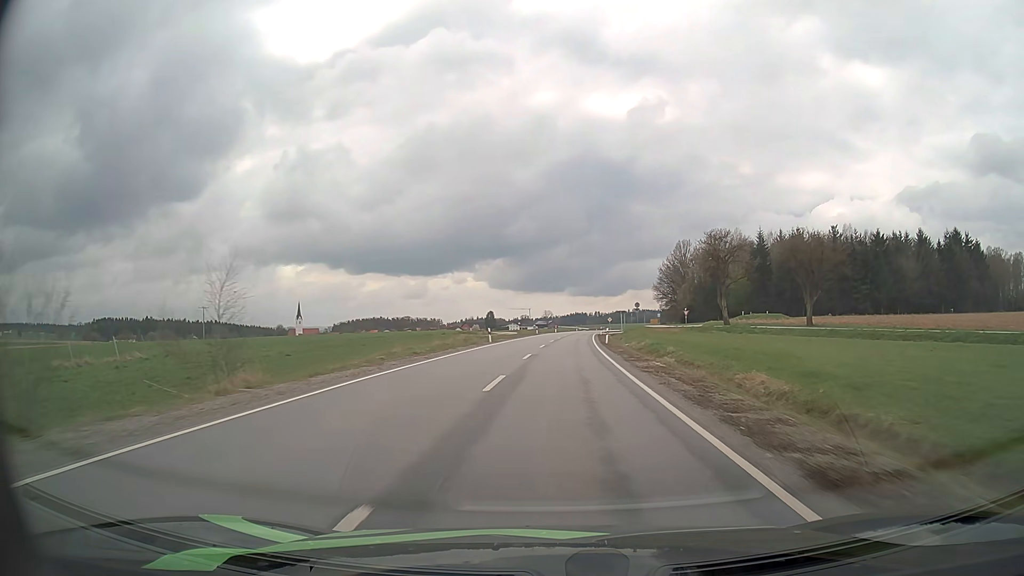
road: secondary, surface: asphalt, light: Day
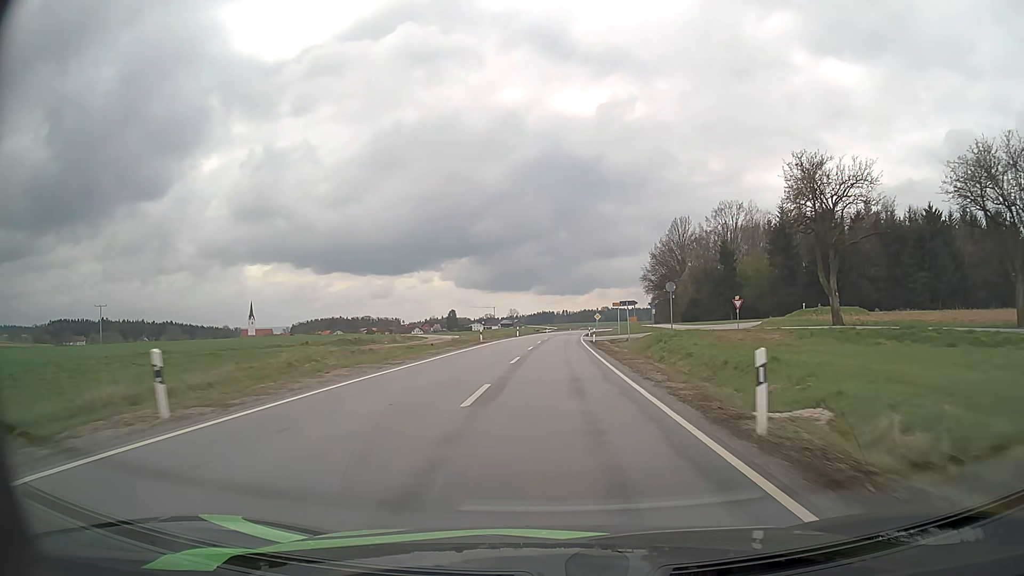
(+1.0, +38.1) m; +3°
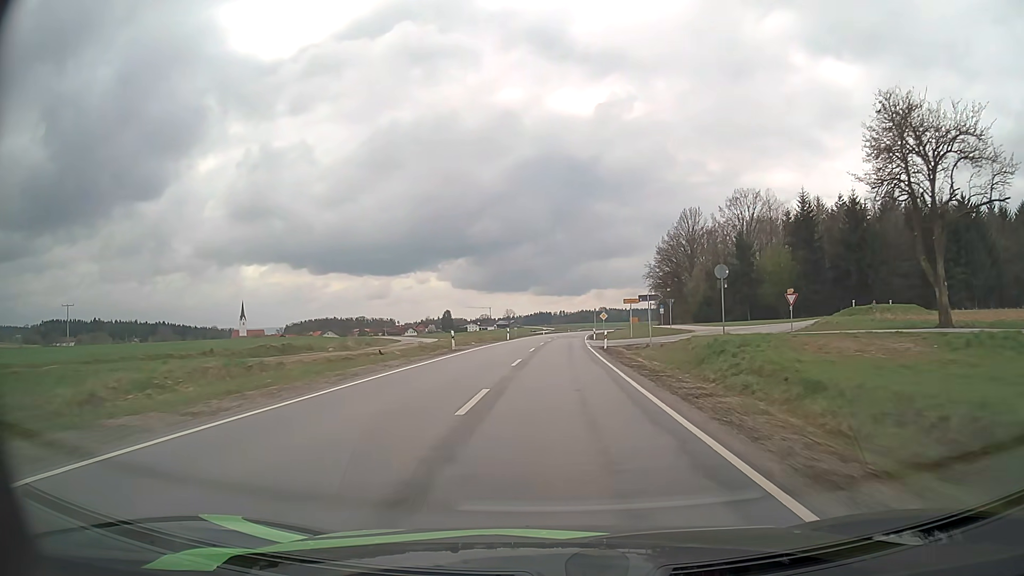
(0.0, +12.9) m; 0°
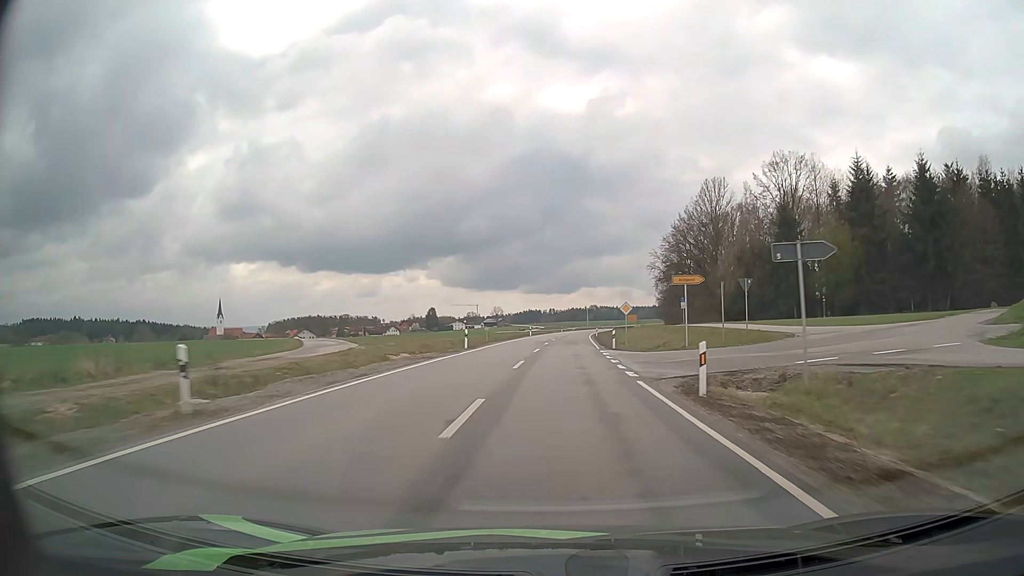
(+0.1, +26.4) m; +1°
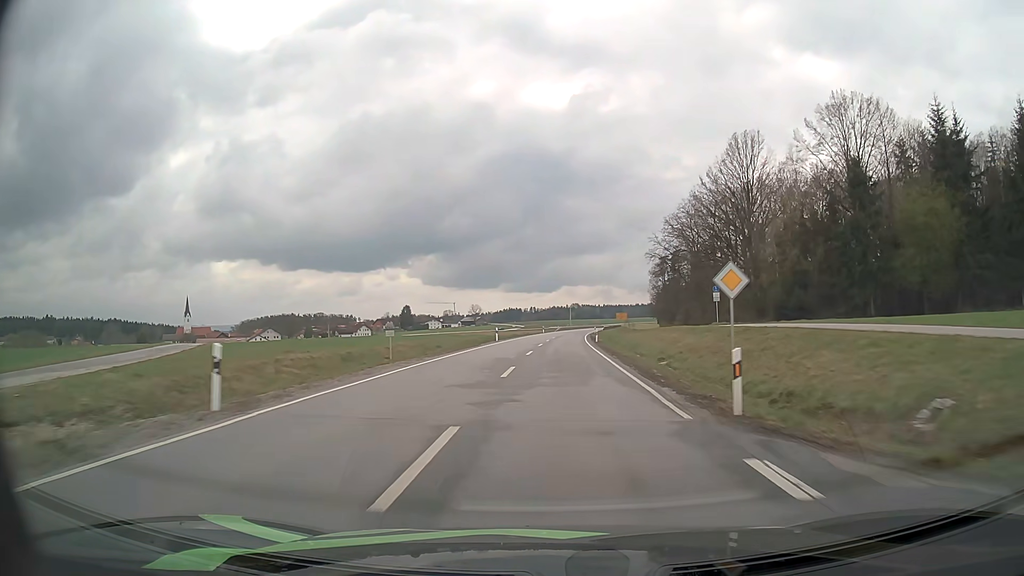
(+0.4, +27.1) m; +2°
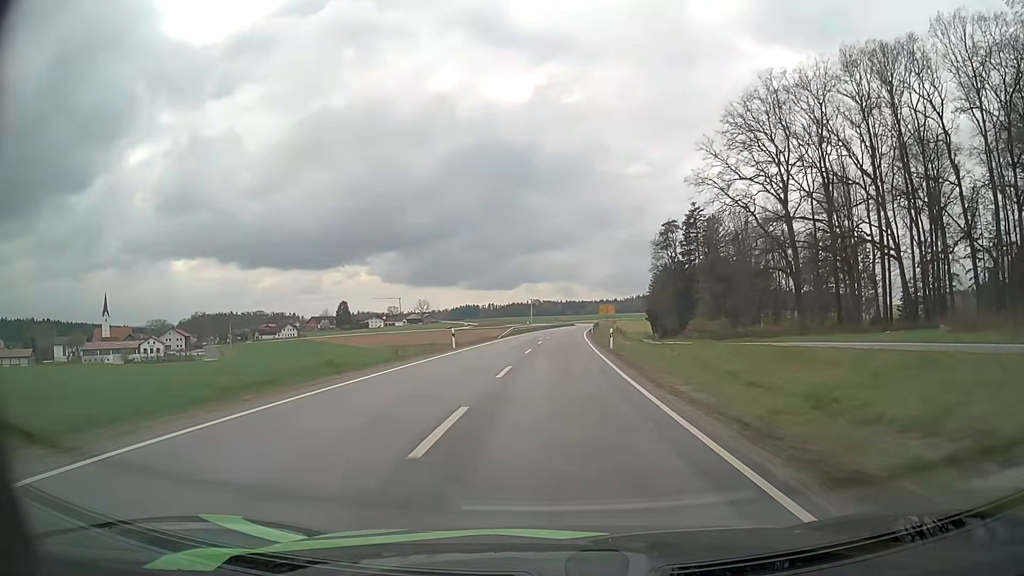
(+1.8, +69.6) m; +3°
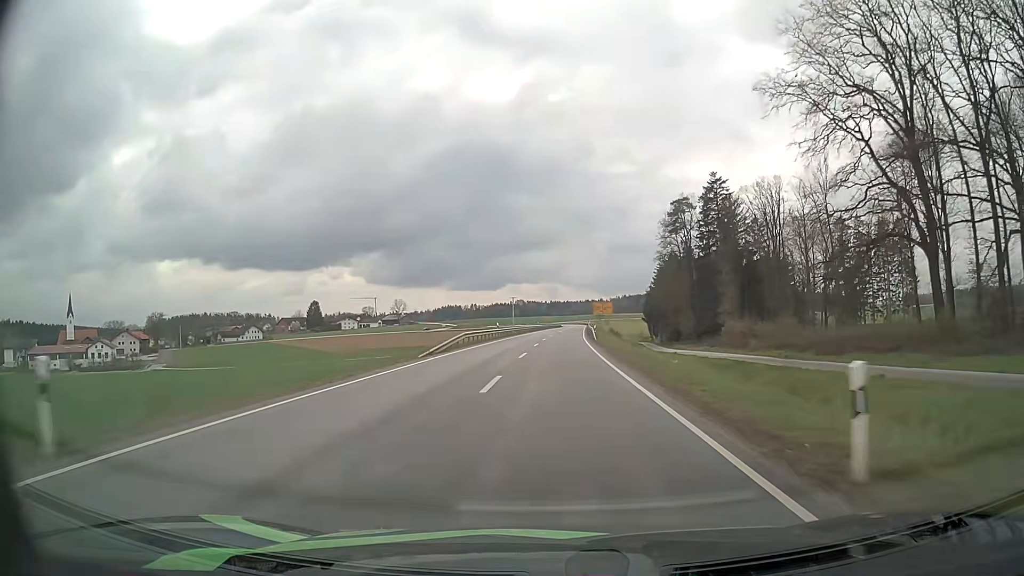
(+0.4, +28.3) m; +1°
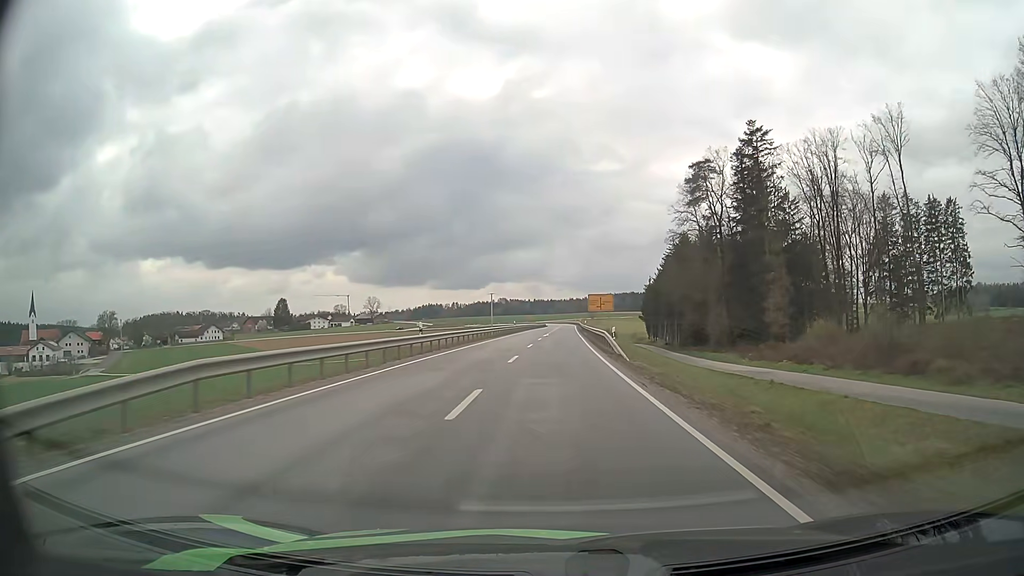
(+0.3, +28.5) m; +1°
(0, +10) (0, +20) (0, +30) (+1, +40) (+1, +50) (+1, +60) (+2, +70) (+2, +80) (+2, +90) (+3, +100) m
